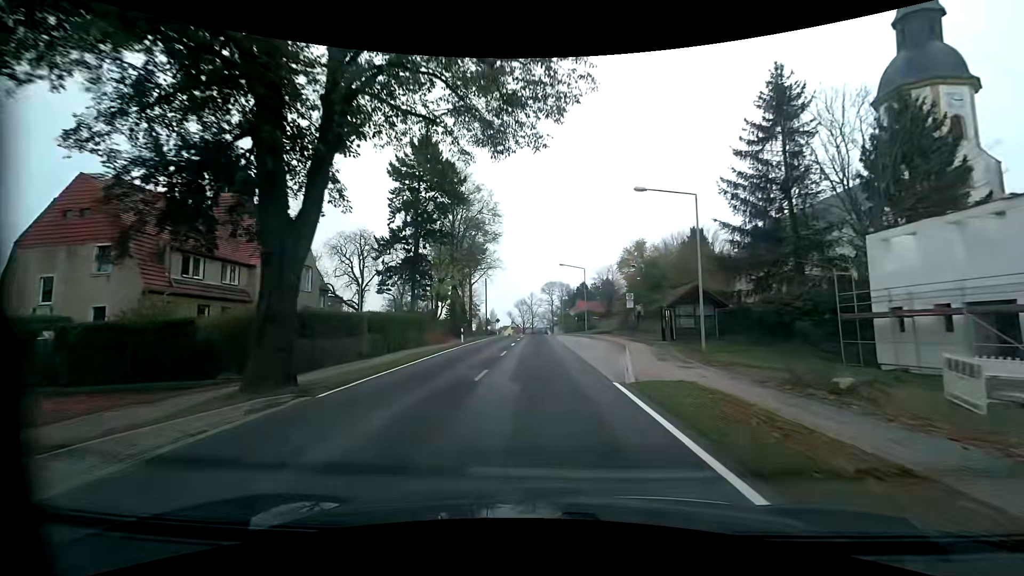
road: primary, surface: asphalt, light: Day
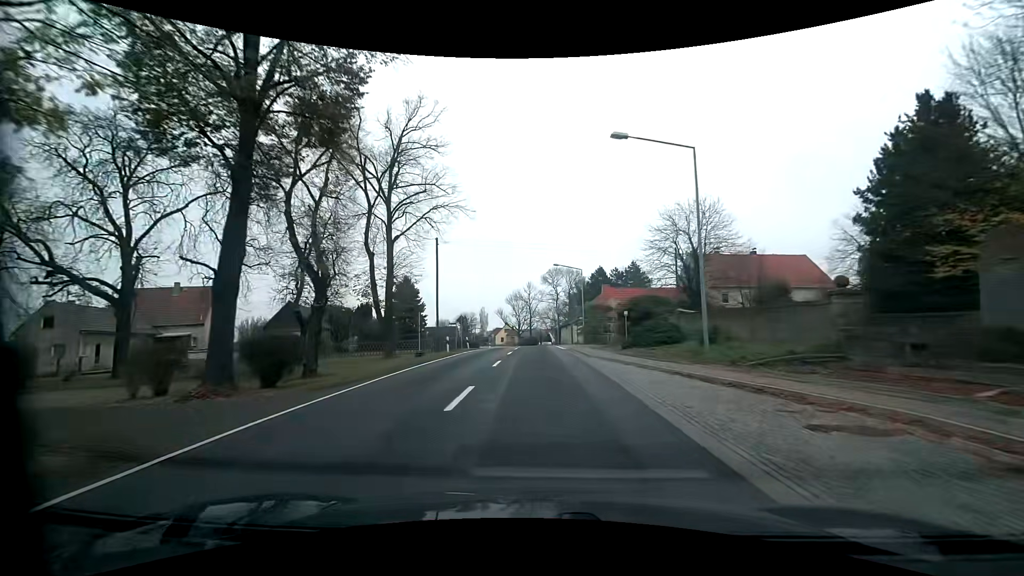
(-0.2, +39.5) m; 0°
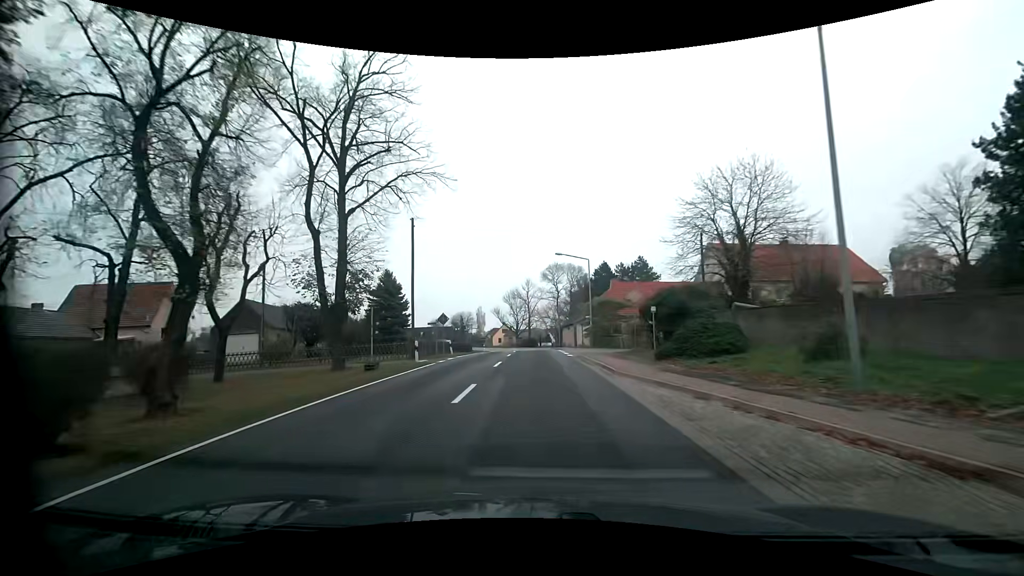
(0.0, +7.7) m; 0°
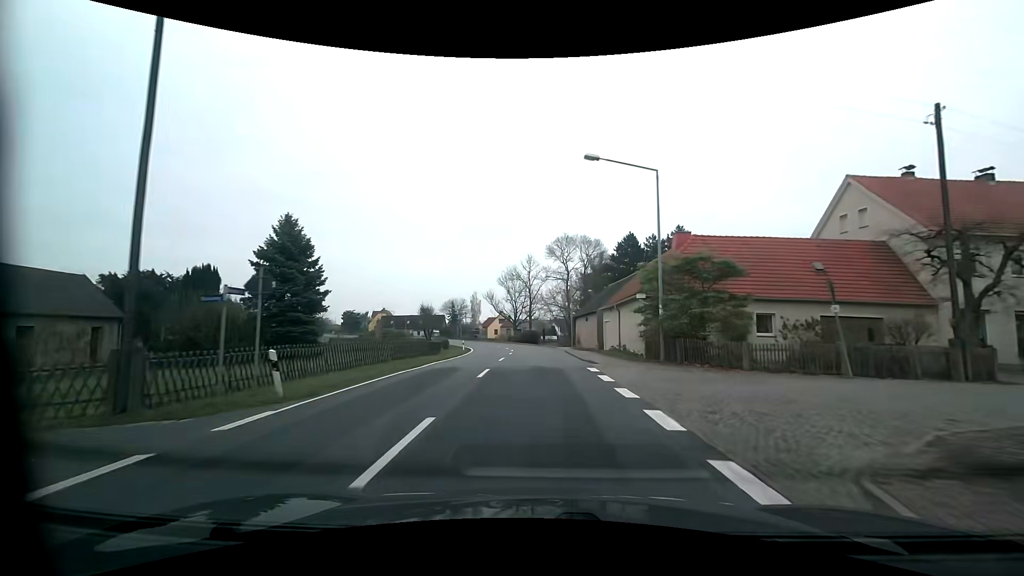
(-0.1, +23.1) m; -1°
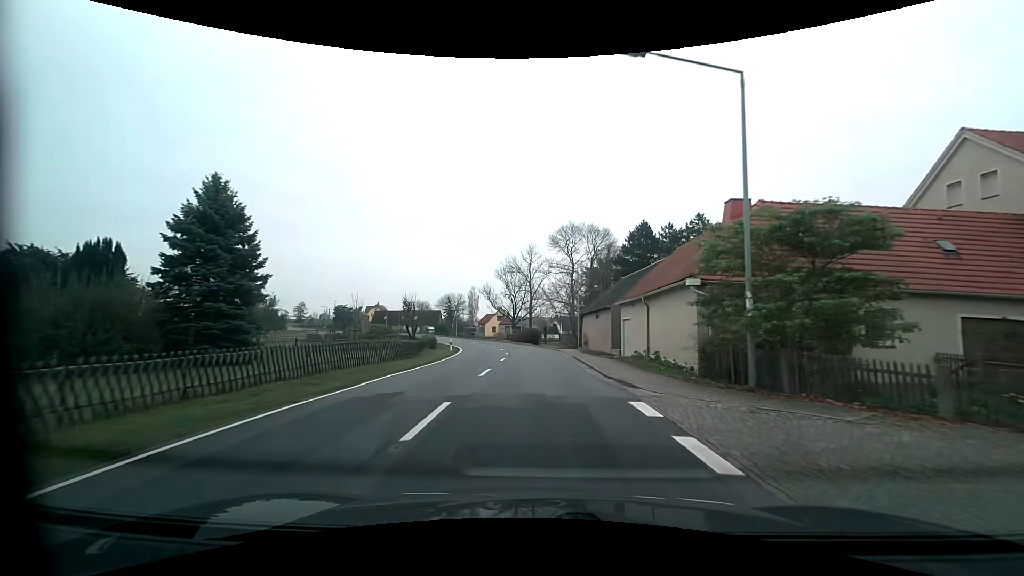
(0.0, +7.8) m; 0°
